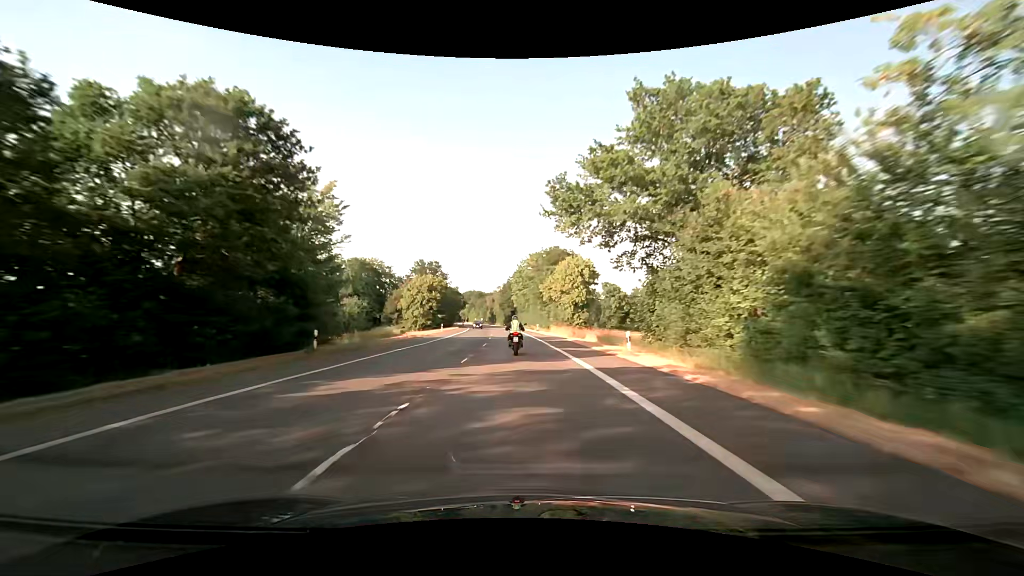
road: secondary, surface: asphalt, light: Day
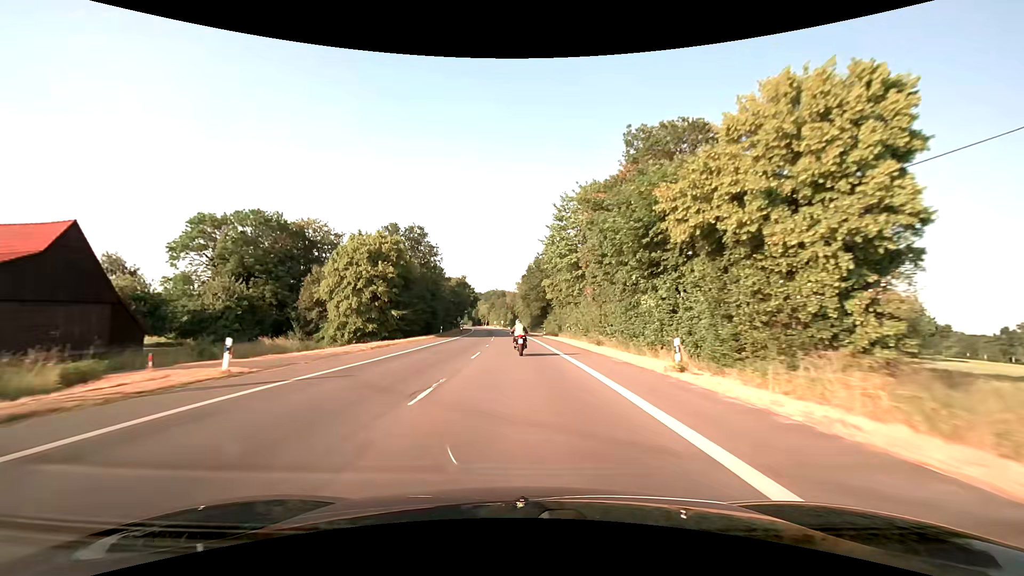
(-1.7, +55.8) m; -3°
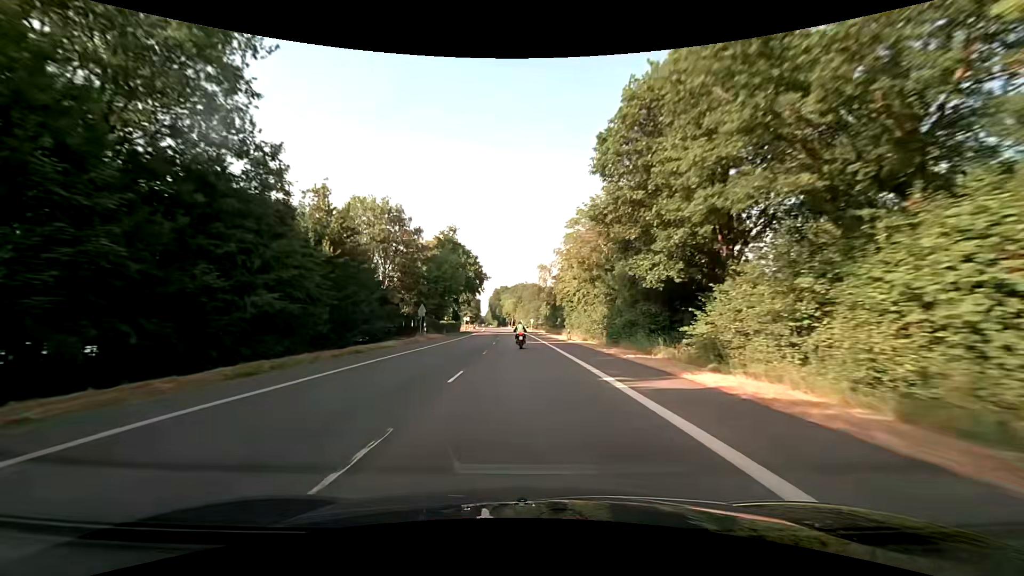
(-2.2, +68.6) m; -4°
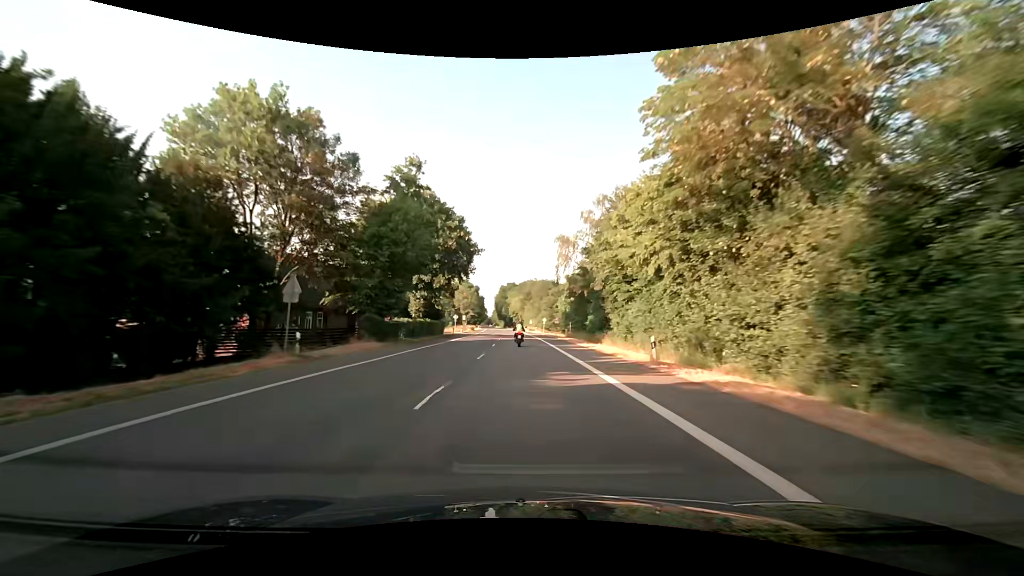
(-0.3, +28.1) m; -1°
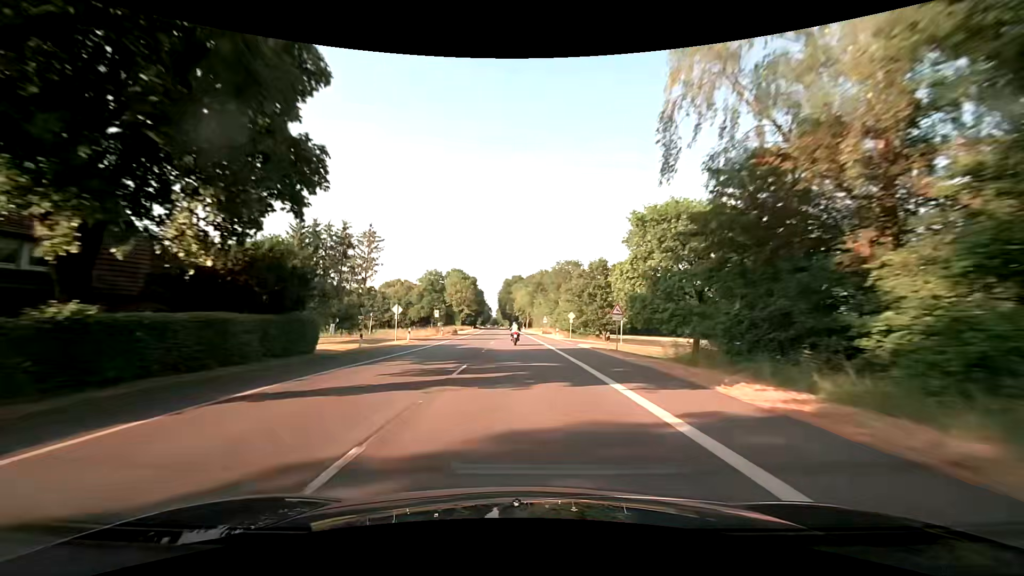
(-0.2, +42.5) m; 0°
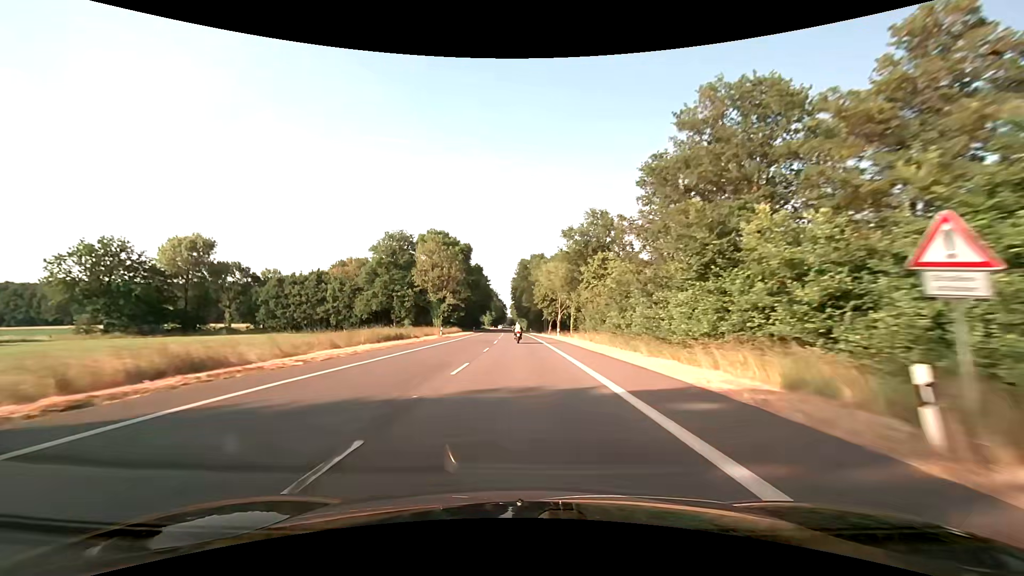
(-1.7, +71.7) m; -2°
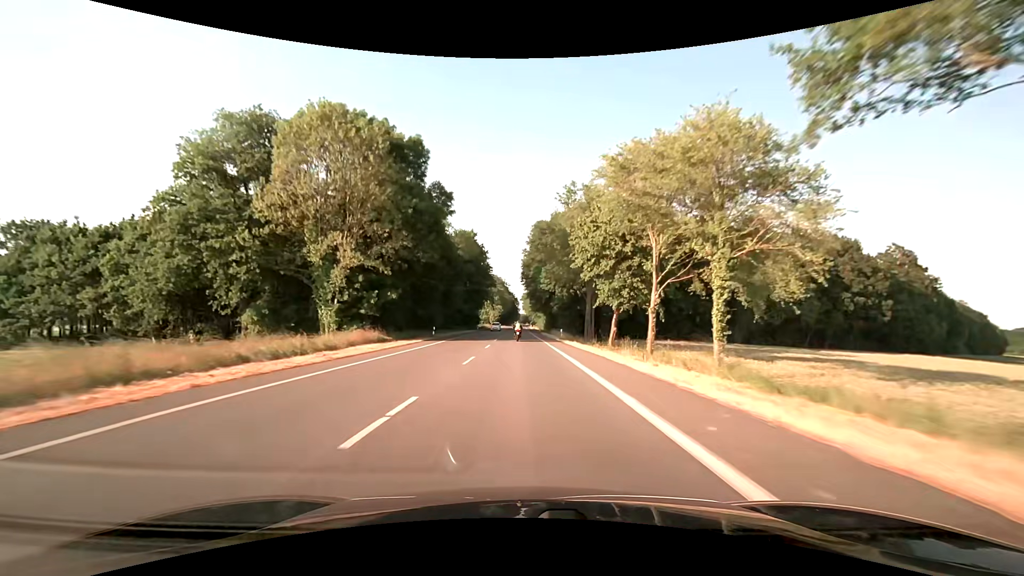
(-0.6, +58.7) m; -2°
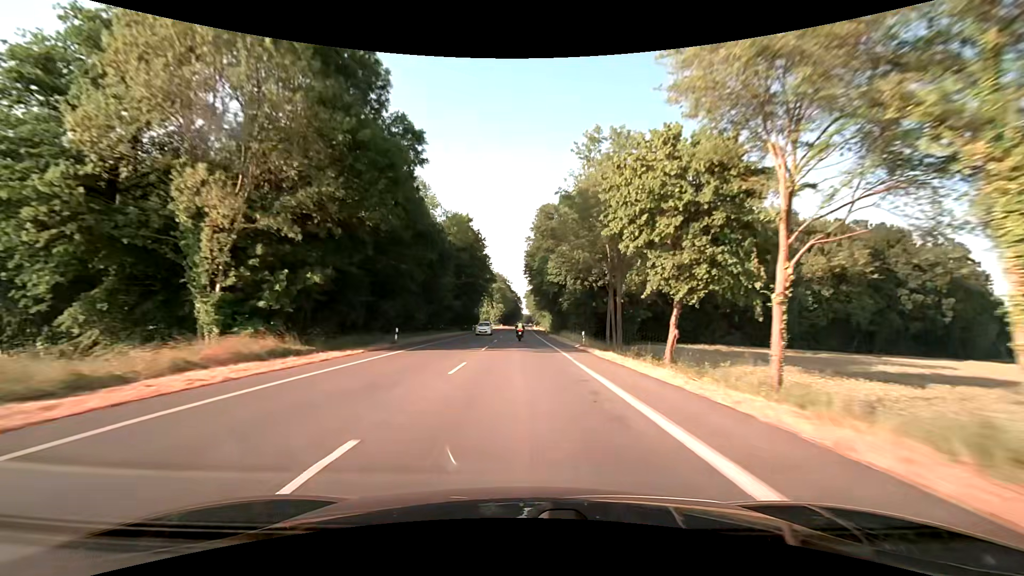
(0.0, +14.9) m; 0°
(0, +10) (0, +20) (0, +30) (0, +40) (0, +50) (0, +60) (0, +70) (0, +80) (0, +90) (0, +100) m
